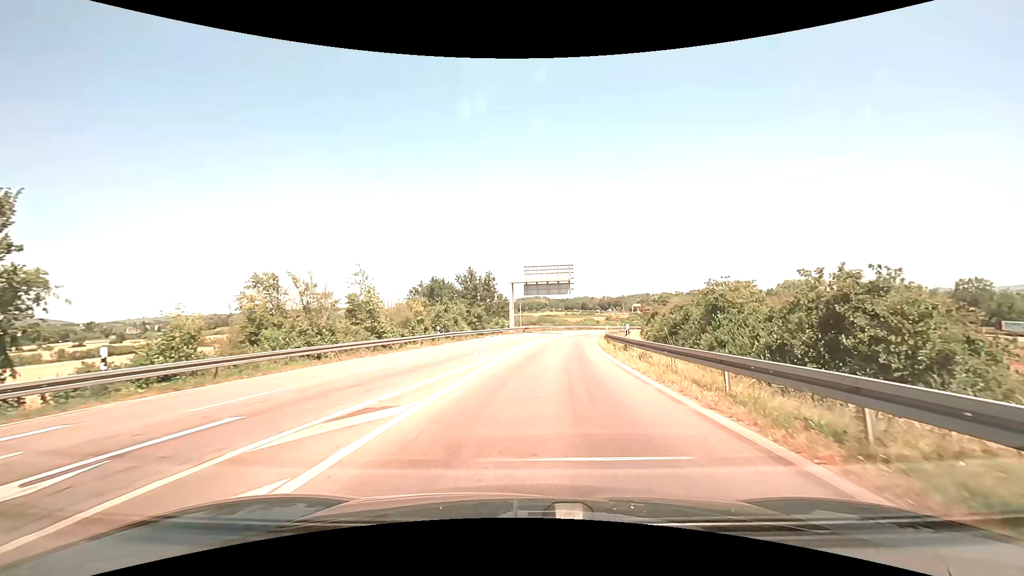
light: Day
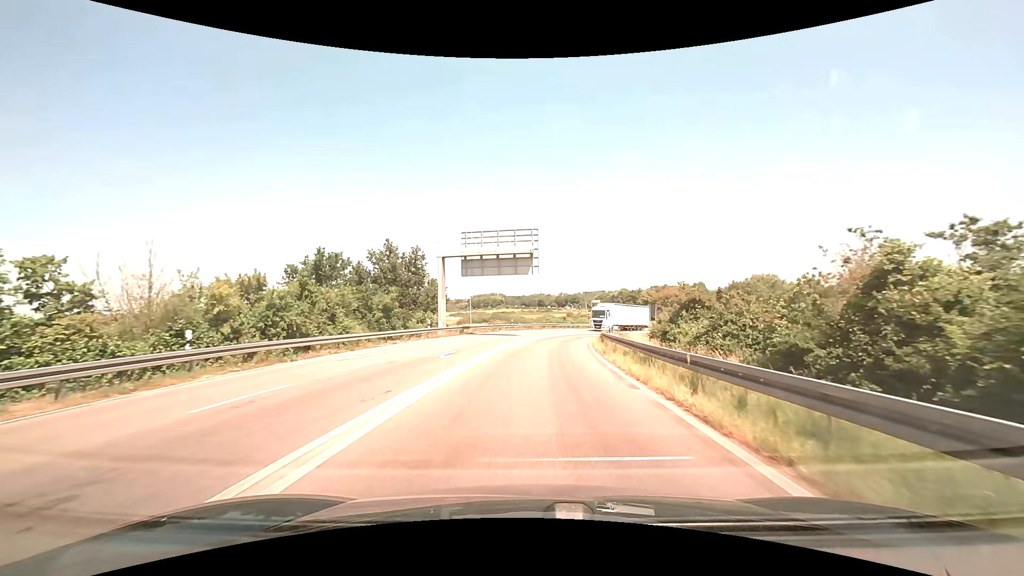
(+1.5, +25.0) m; +5°
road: motorway_link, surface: asphalt
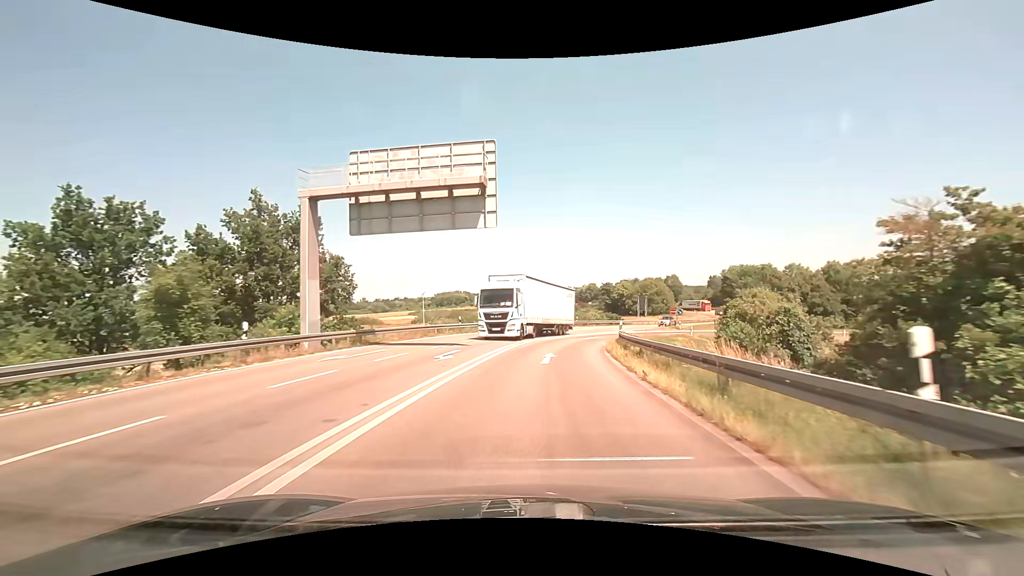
(+0.6, +21.3) m; +4°
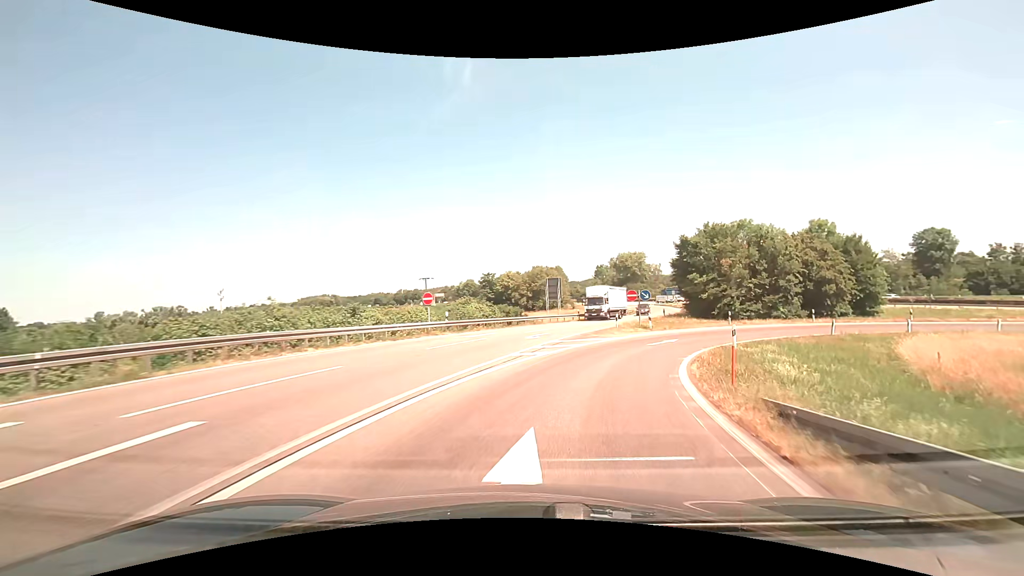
(+3.5, +34.8) m; +14°
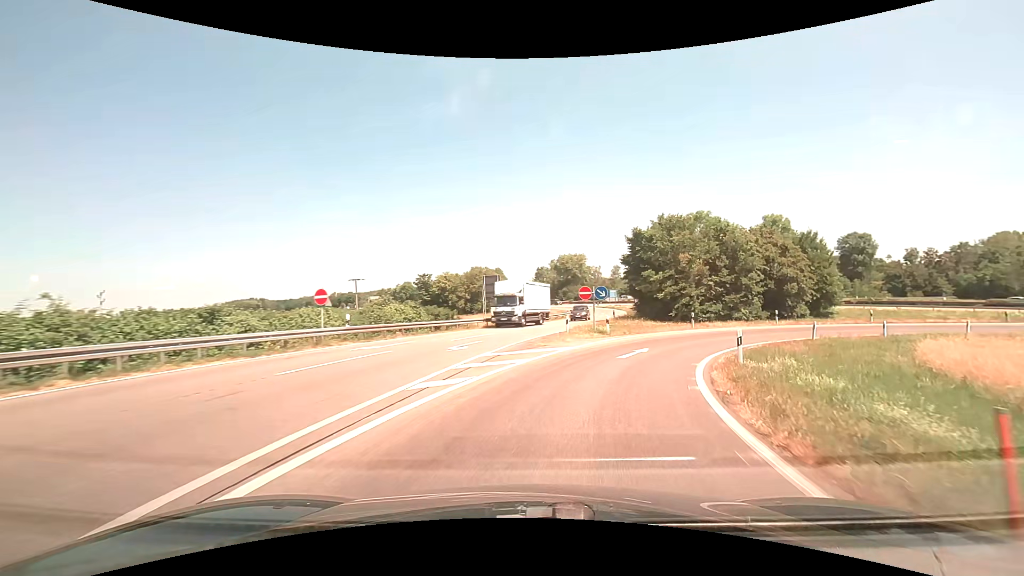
(+0.4, +6.9) m; +7°
